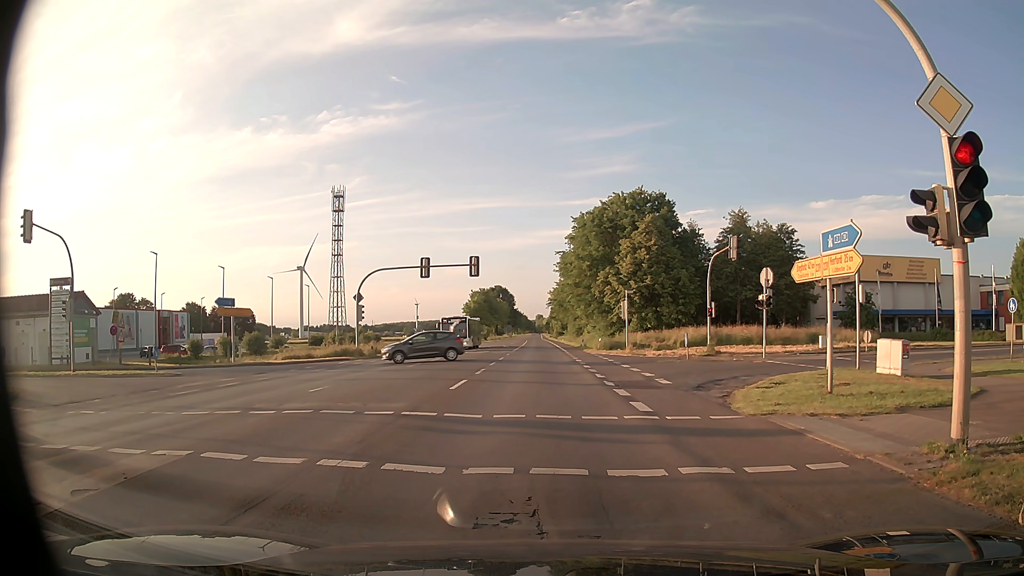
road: primary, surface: asphalt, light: Day
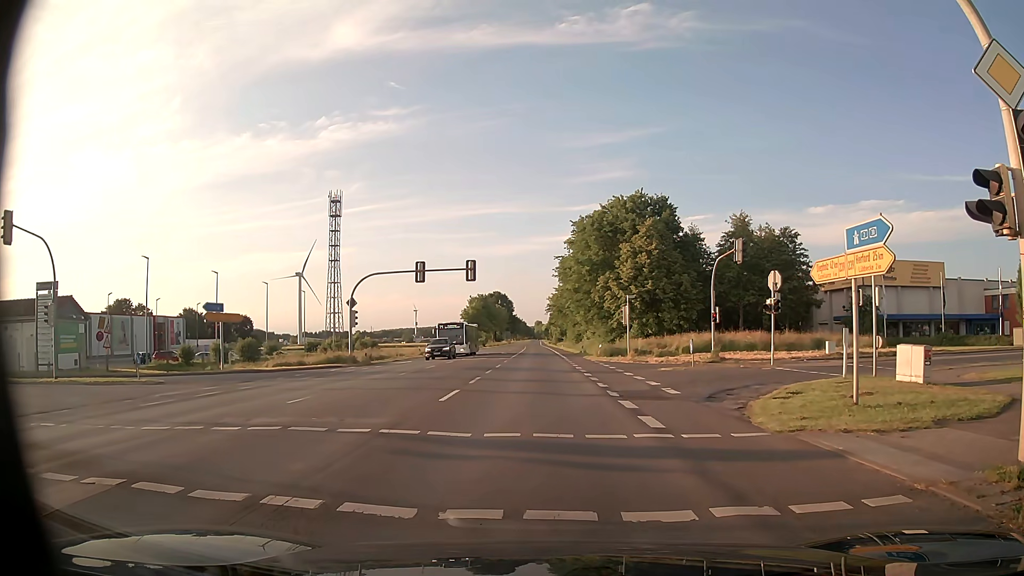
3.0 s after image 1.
(0.0, +1.5) m; +2°
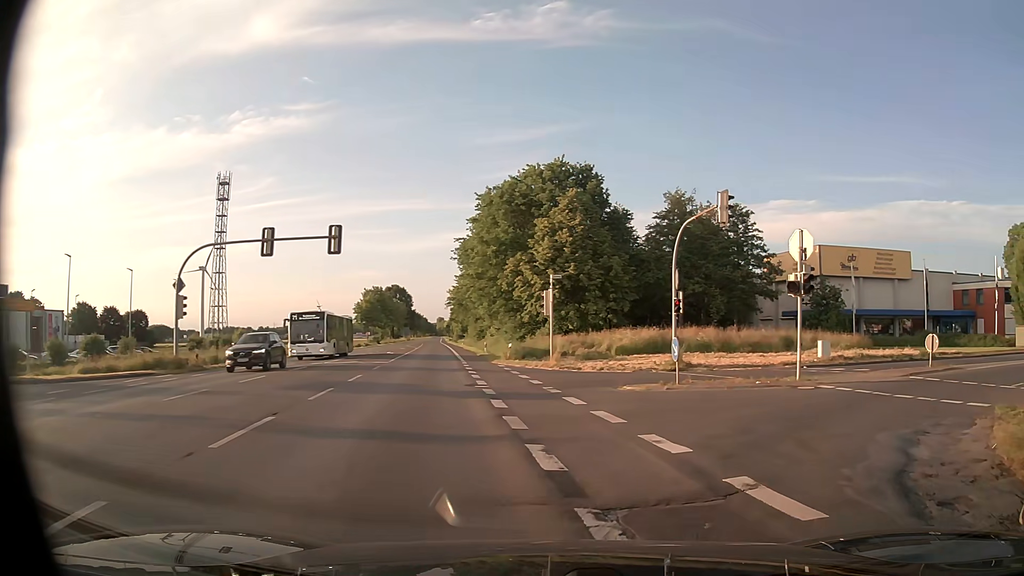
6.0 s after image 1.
(+0.2, +13.1) m; +7°
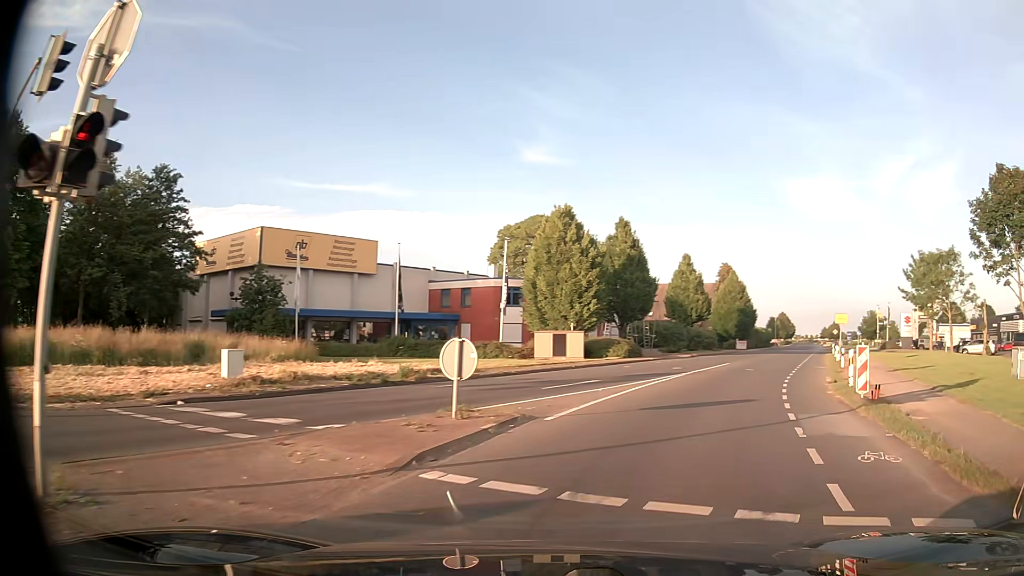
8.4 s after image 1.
(+5.8, +13.4) m; +46°
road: unclassified
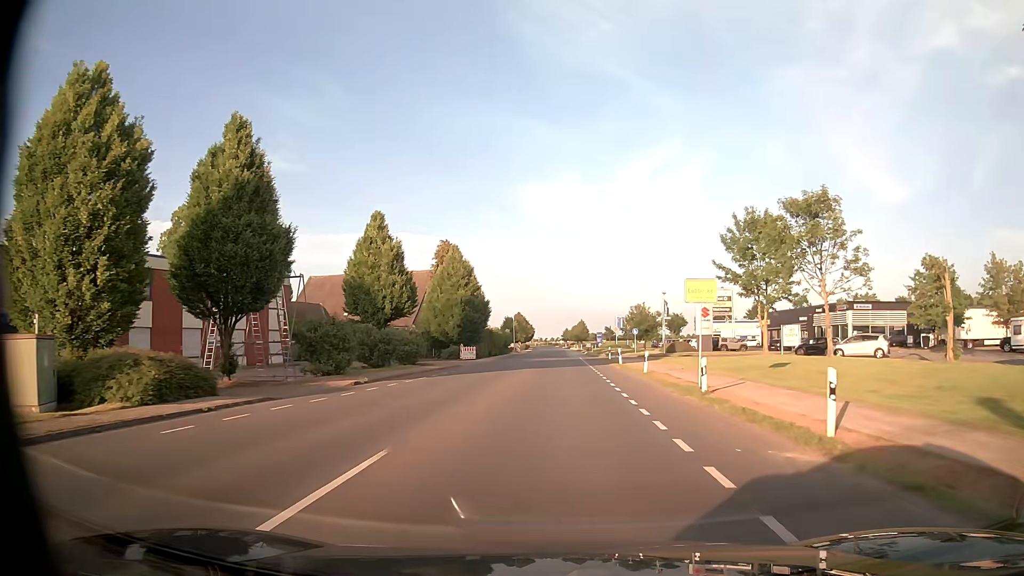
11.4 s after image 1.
(+7.8, +26.0) m; +24°
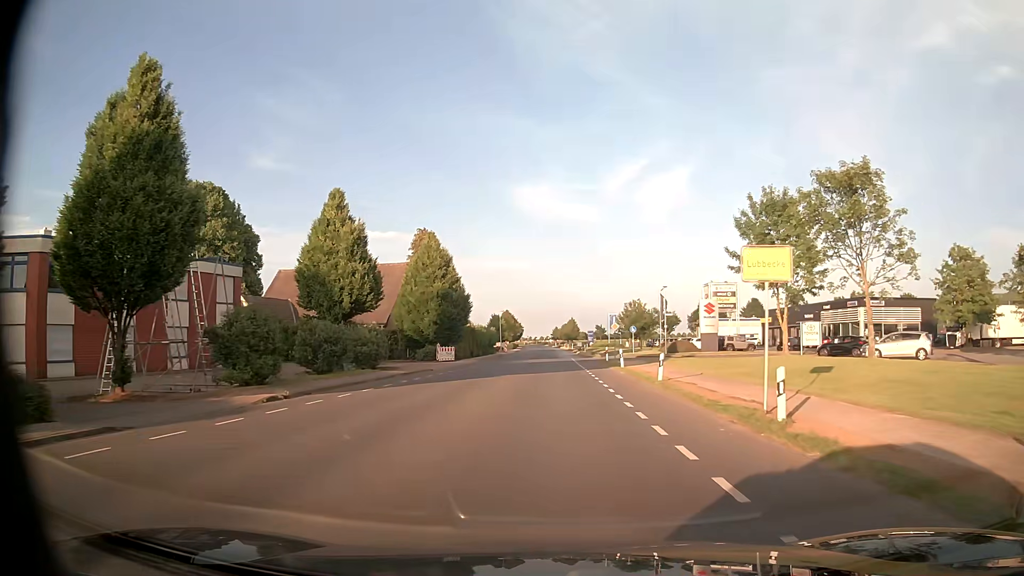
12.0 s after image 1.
(+0.1, +7.0) m; +1°
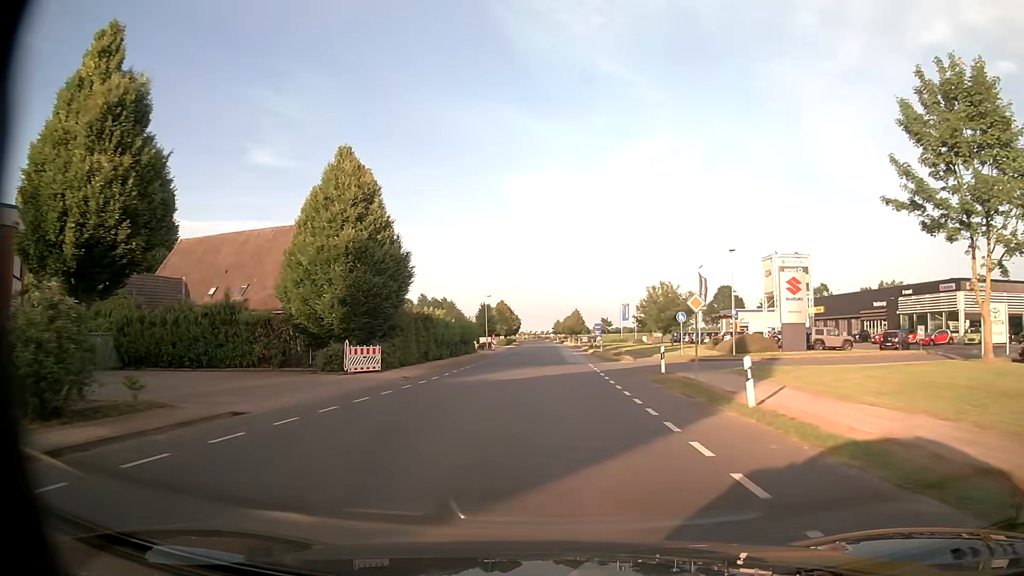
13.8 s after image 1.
(0.0, +23.3) m; 0°
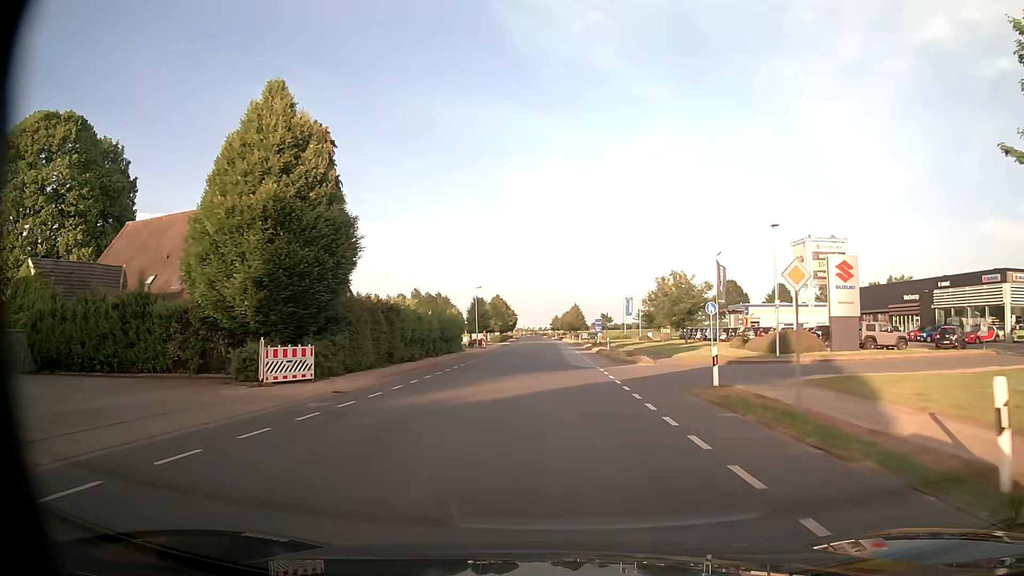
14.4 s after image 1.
(0.0, +8.1) m; 0°
(0, +10) (0, +20) (0, +30) (+1, +40) (+1, +50) (+1, +60) (+1, +70) (+1, +80) (+1, +90) (+1, +100) m
